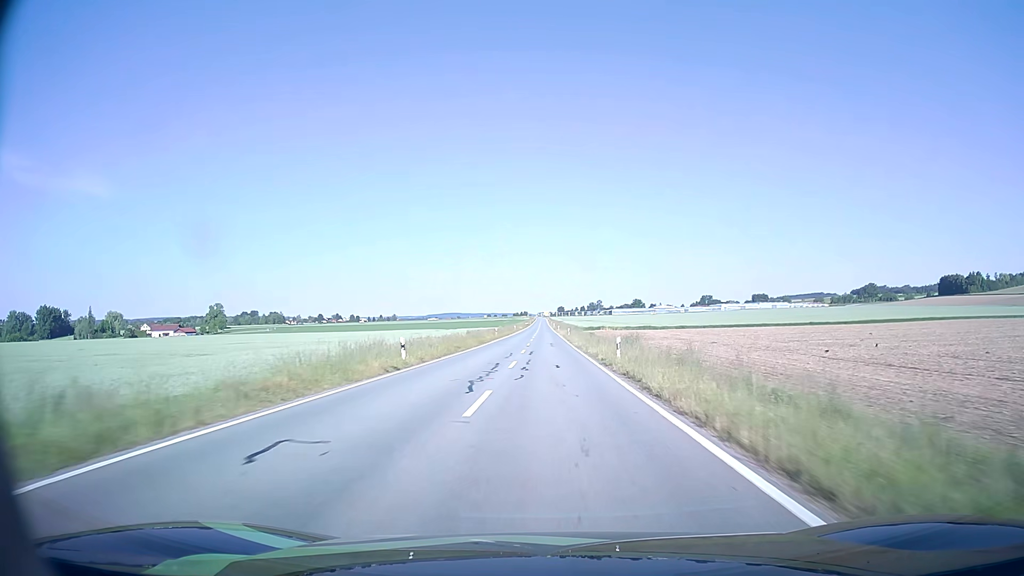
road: tertiary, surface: asphalt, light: Day
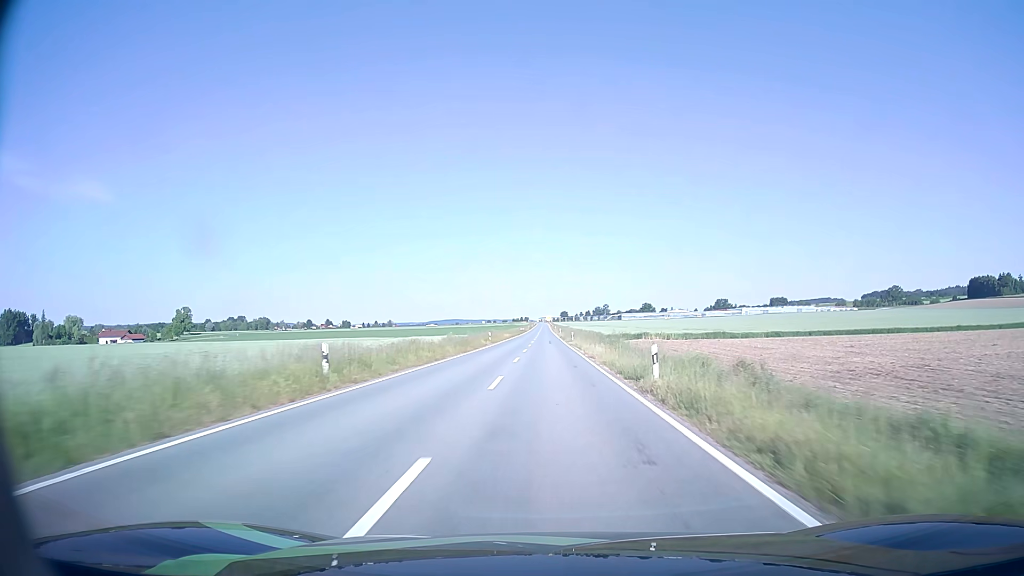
(-0.3, +57.2) m; 0°
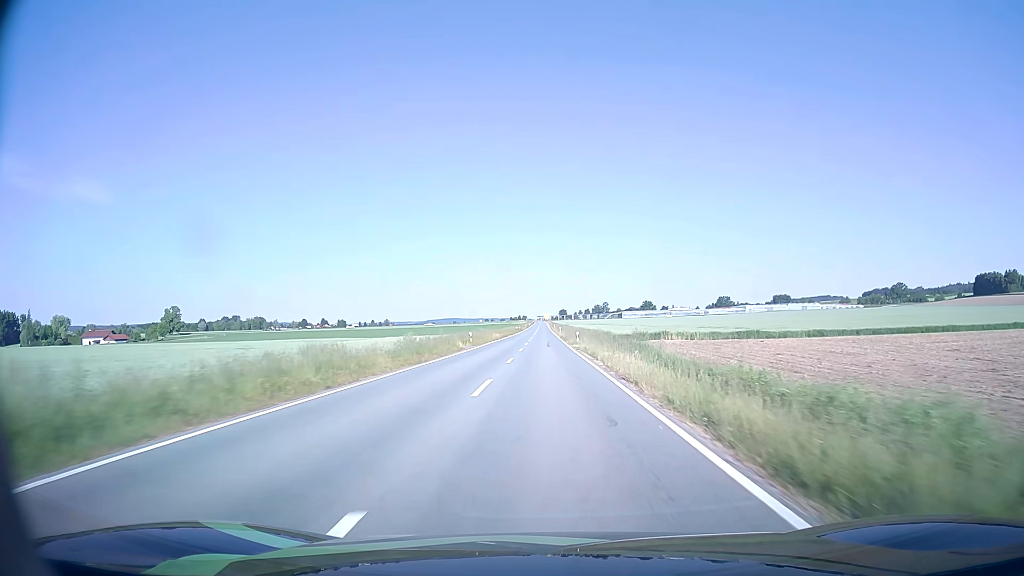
(0.0, +14.4) m; 0°
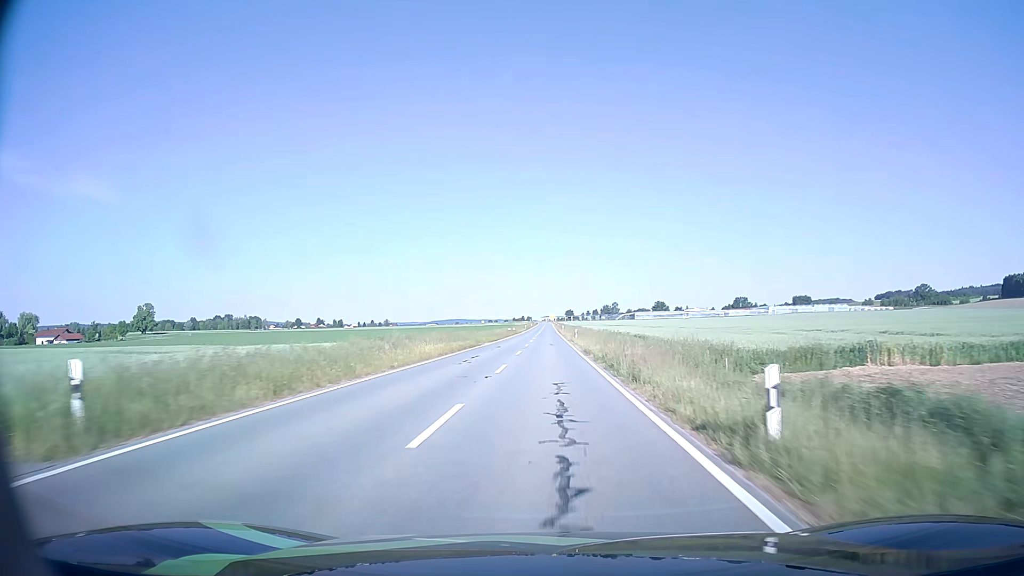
(-0.2, +42.8) m; 0°
(0, +10) (0, +20) (0, +30) (0, +40) (0, +50) (0, +60) (0, +70) (0, +80) (0, +90) (0, +100) m
